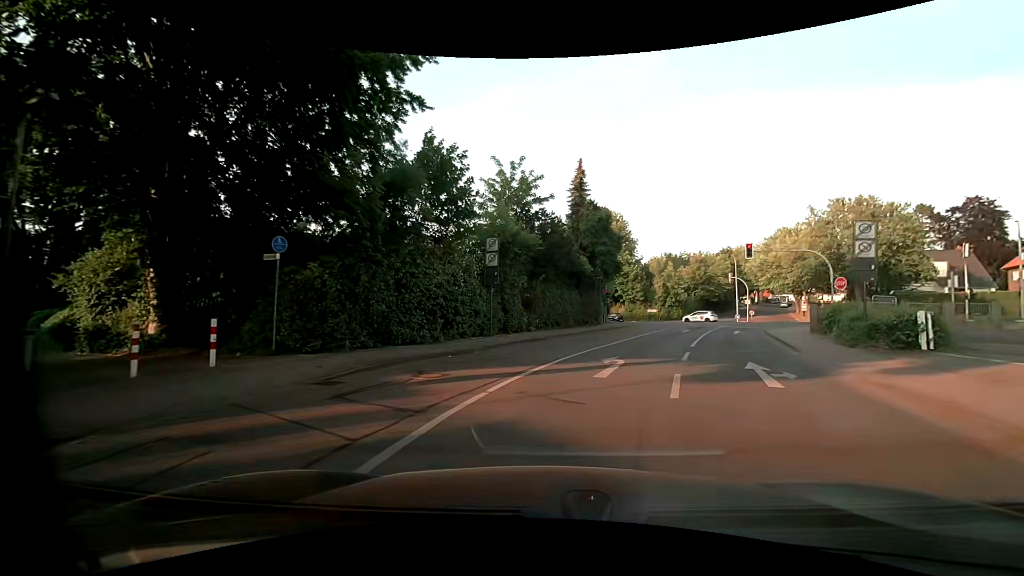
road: residential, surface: asphalt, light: Day
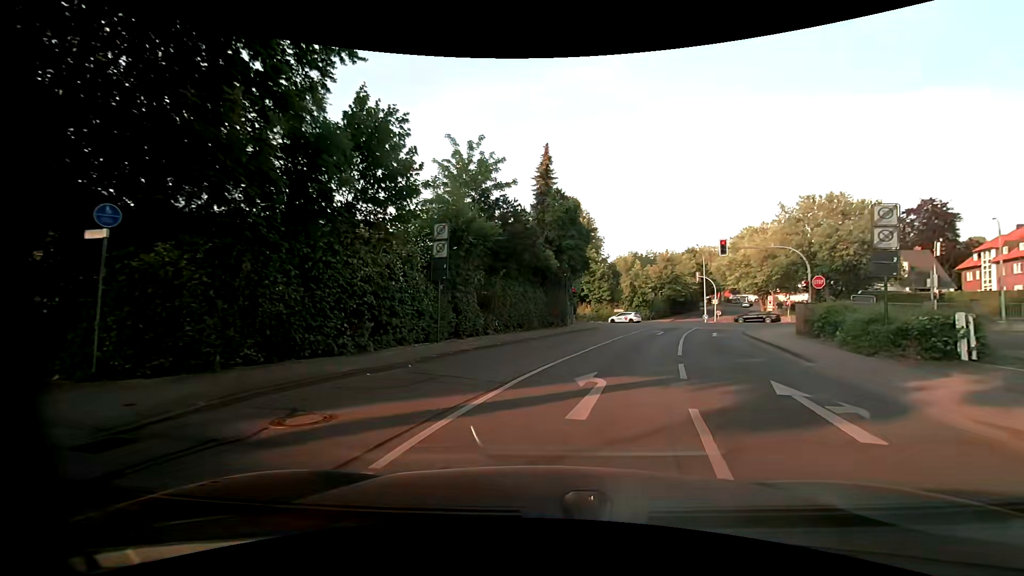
(+0.1, +3.7) m; +4°
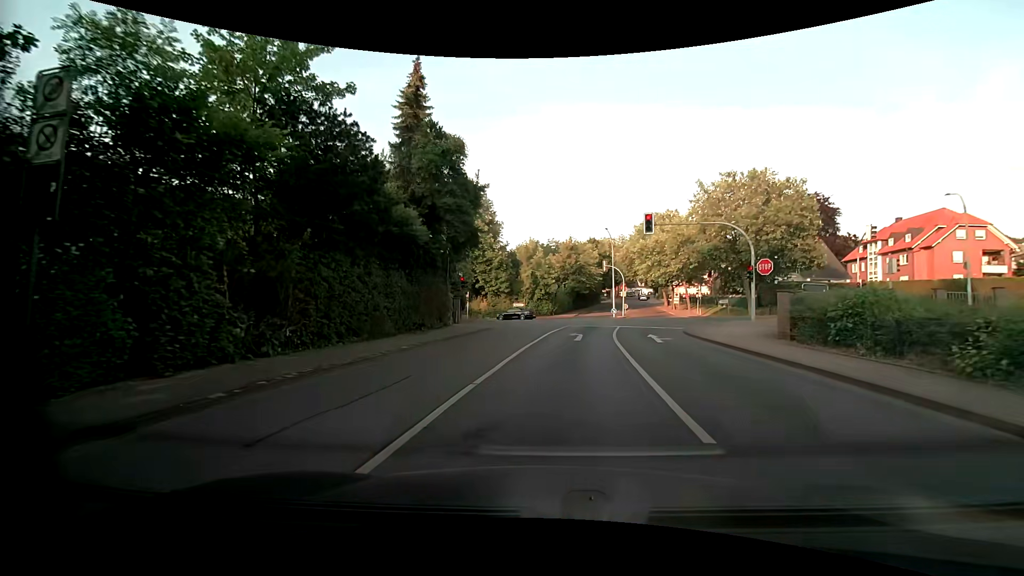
(+1.2, +11.0) m; +11°
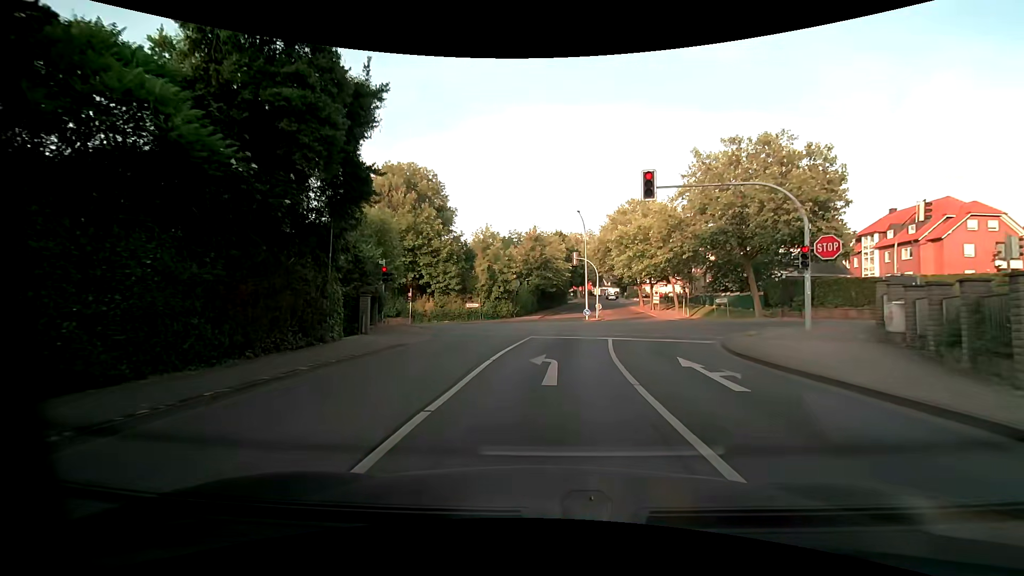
(+0.4, +10.5) m; +4°
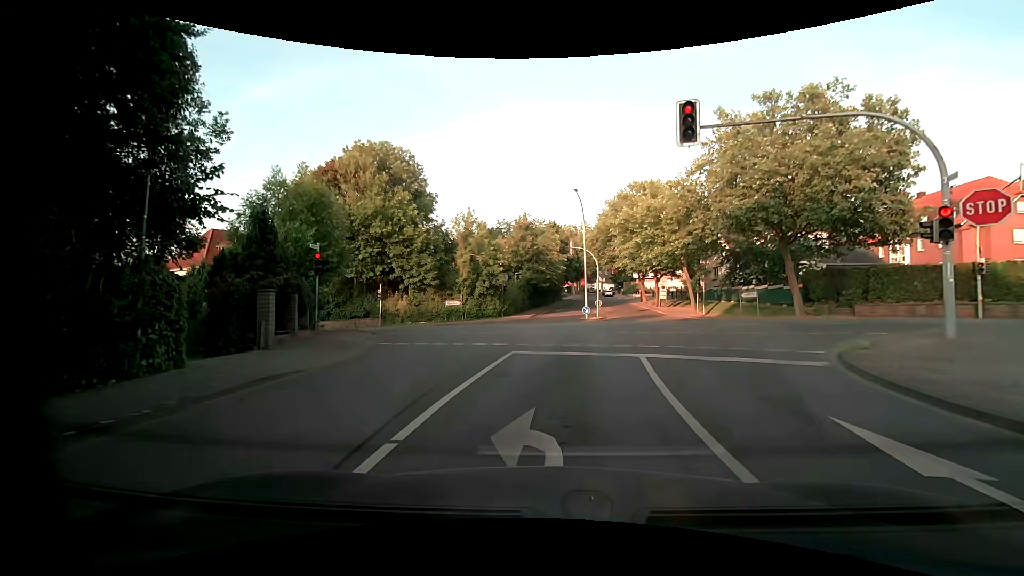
(+0.1, +6.9) m; +1°
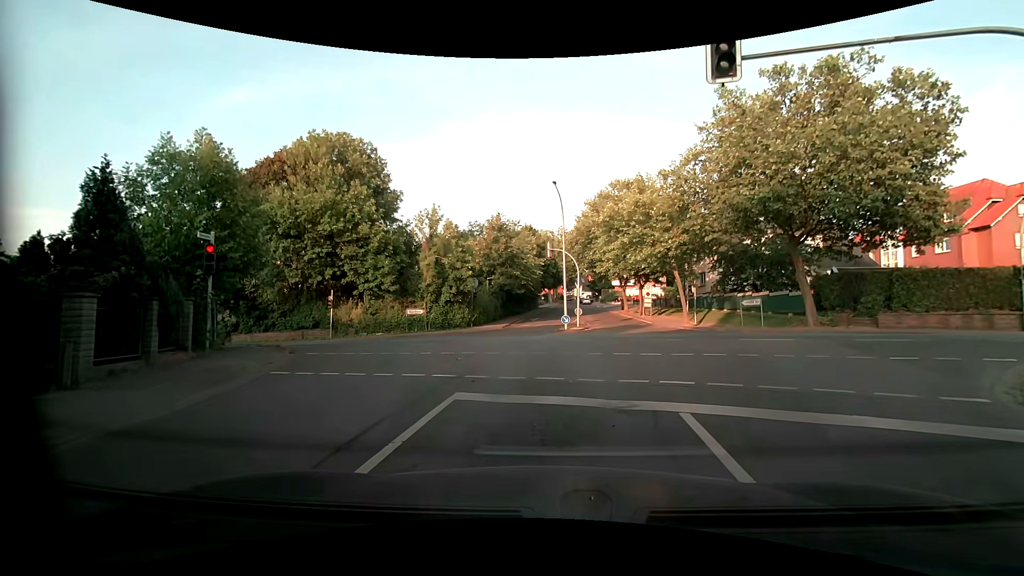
(+0.1, +4.9) m; +2°
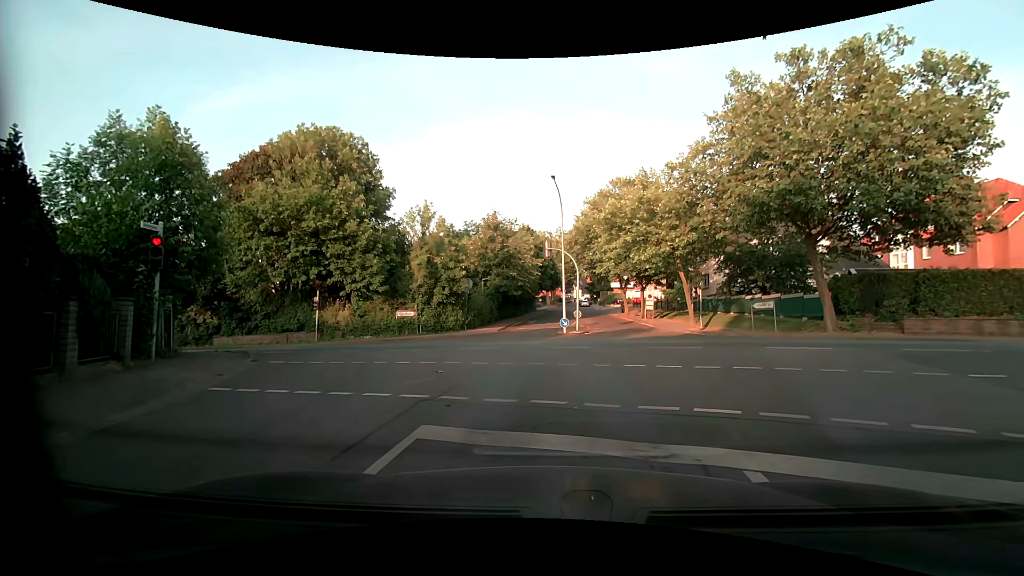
(0.0, +2.0) m; -1°
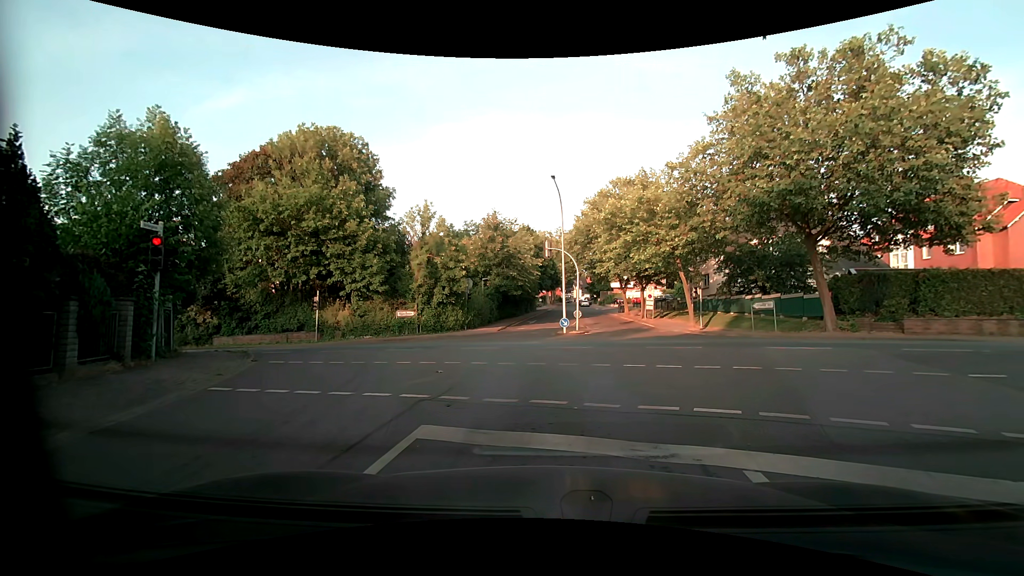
(0.0, 0.0) m; 0°
